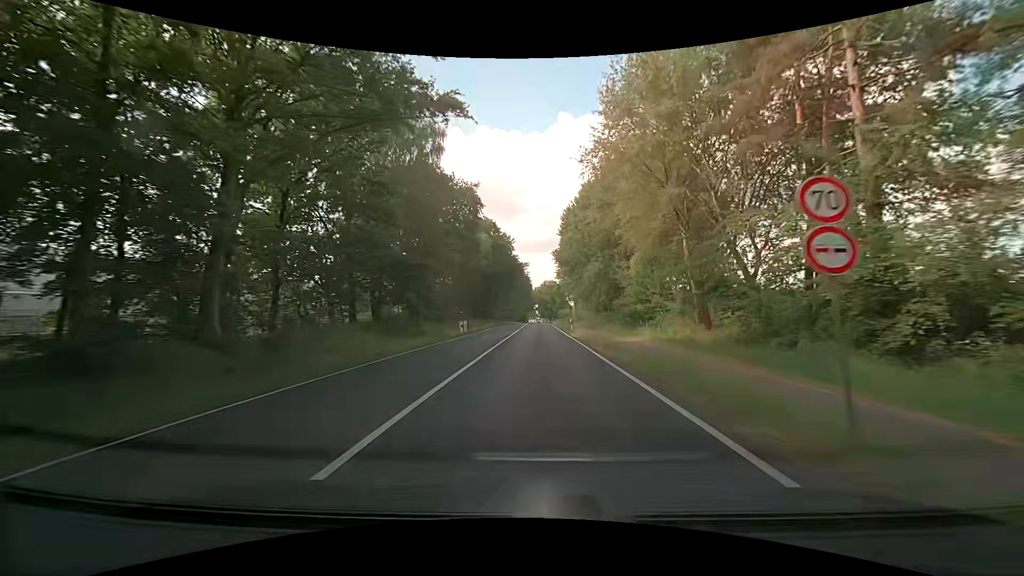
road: primary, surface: asphalt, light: Day
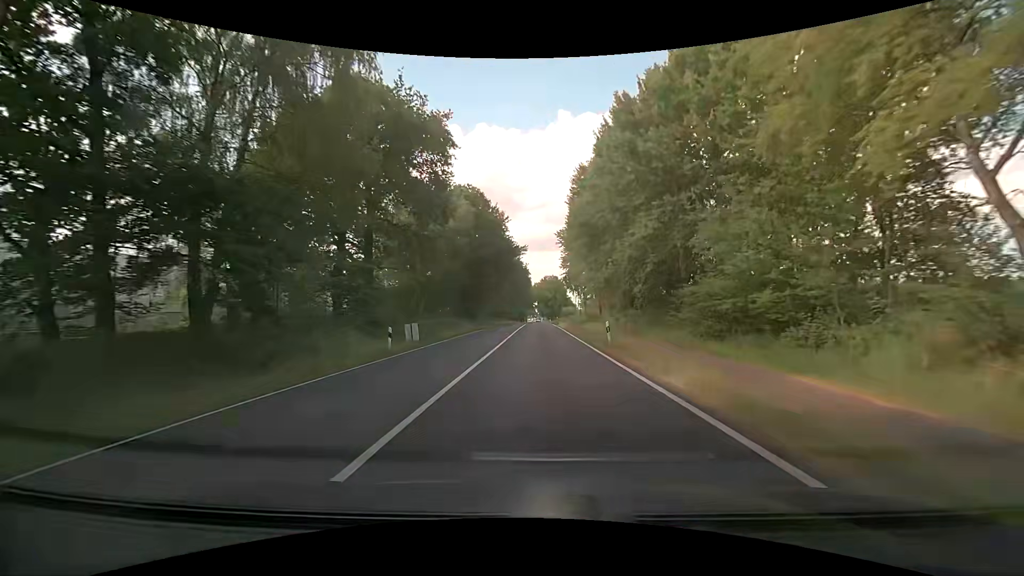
(-0.3, +21.6) m; -1°
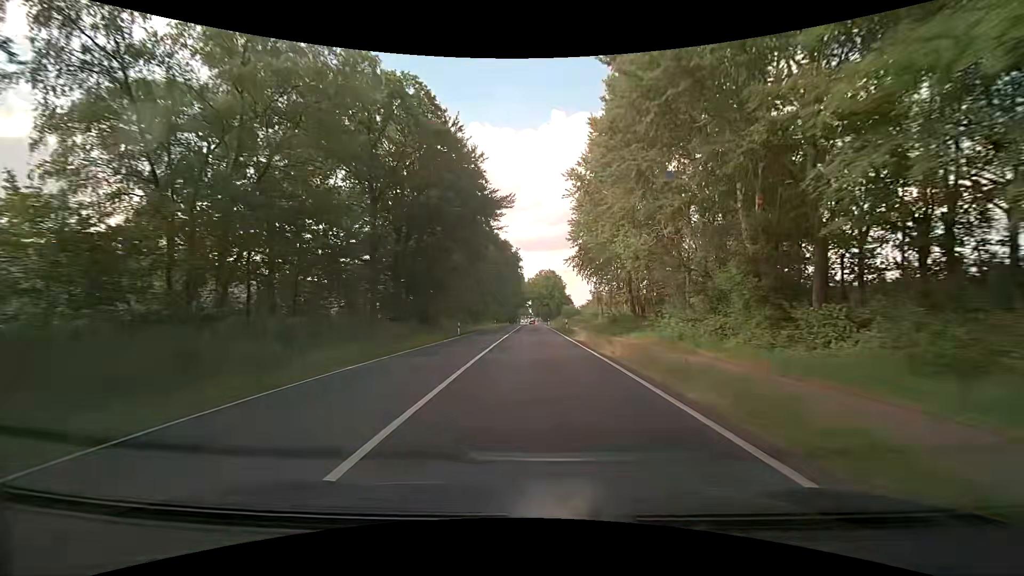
(+0.2, +32.9) m; 0°
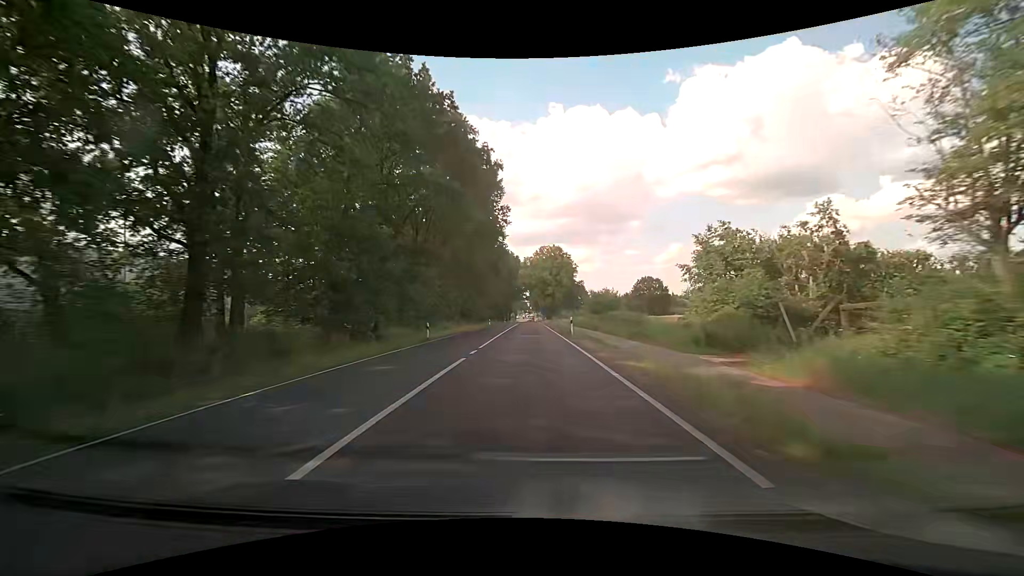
(+0.8, +55.8) m; +1°
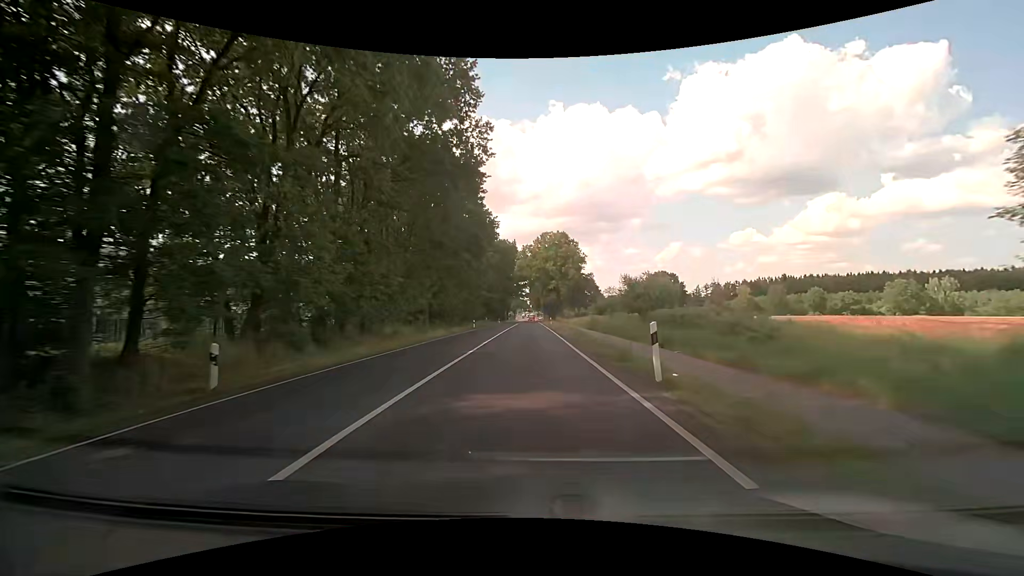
(0.0, +22.4) m; 0°
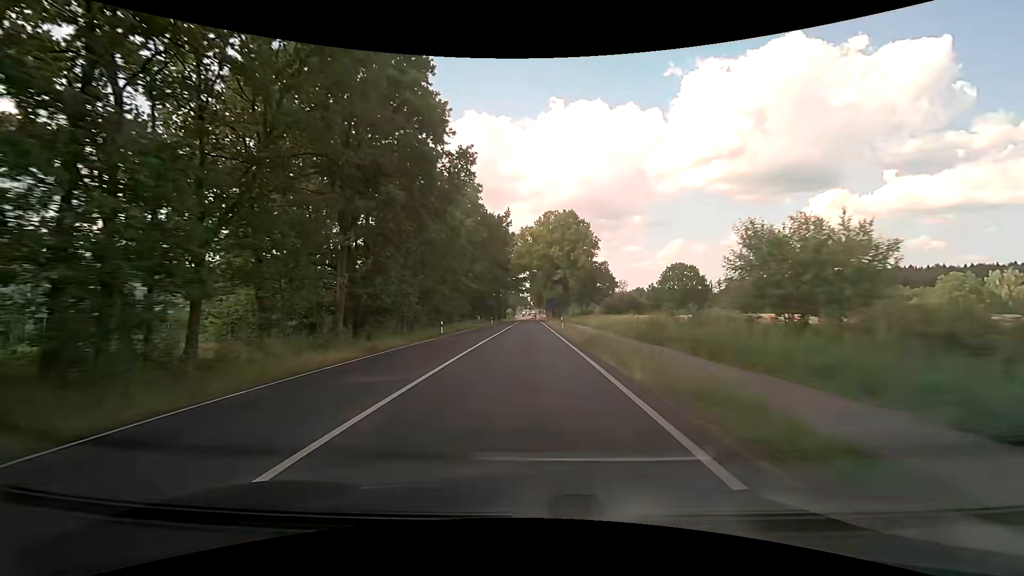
(0.0, +22.1) m; 0°
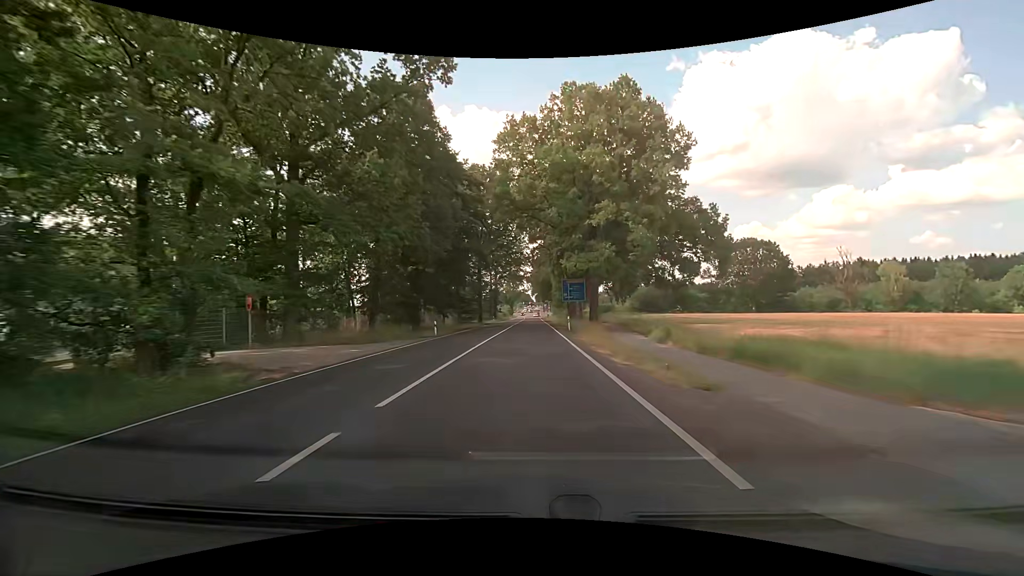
(-0.2, +52.8) m; 0°
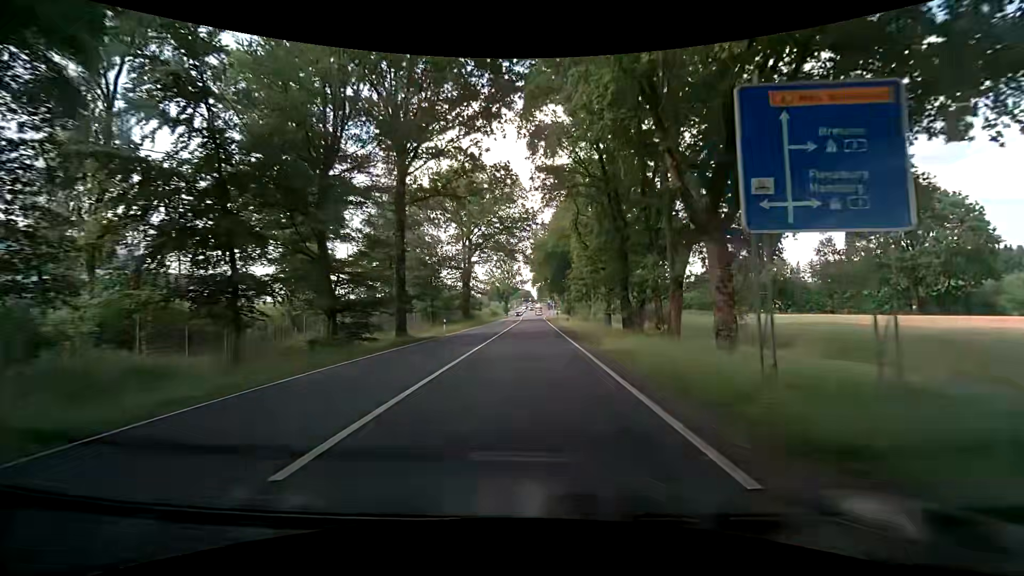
(-0.3, +48.2) m; 0°
(0, +10) (0, +20) (0, +30) (-1, +40) (-1, +50) (-1, +60) (-1, +70) (-1, +80) (-2, +90) (-2, +100) m
